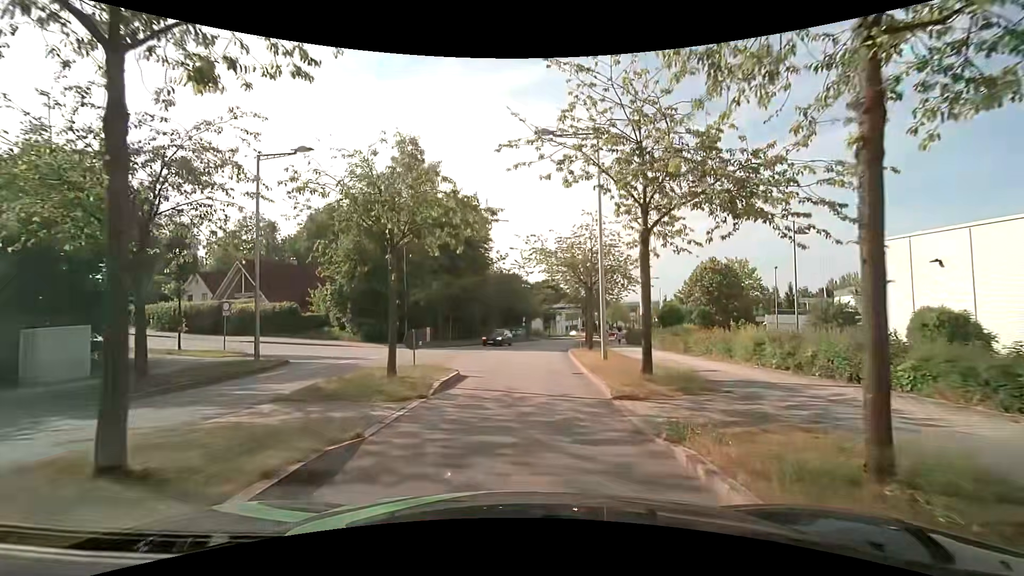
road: residential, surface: asphalt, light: Day
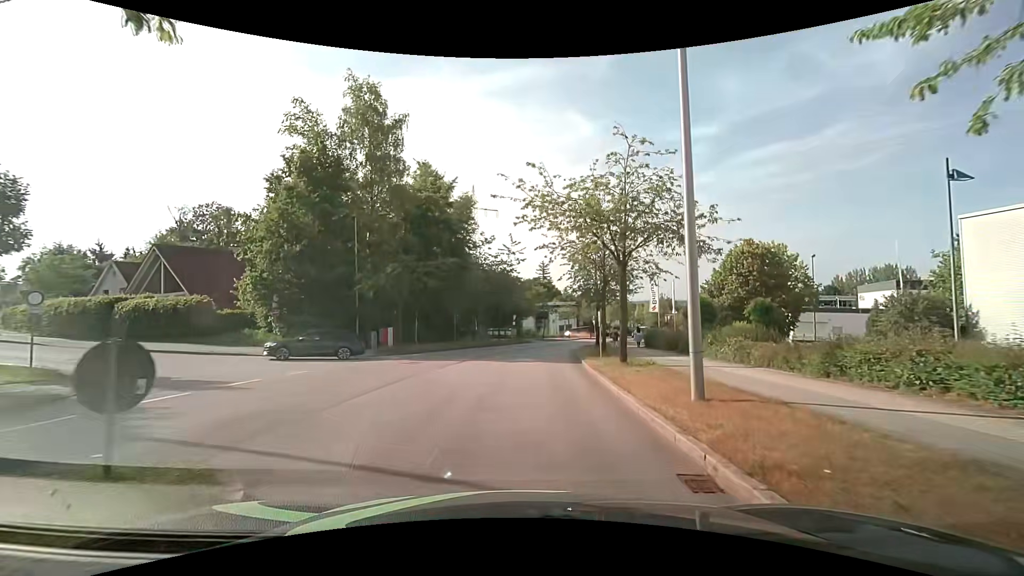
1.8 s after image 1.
(+0.3, +10.9) m; +3°
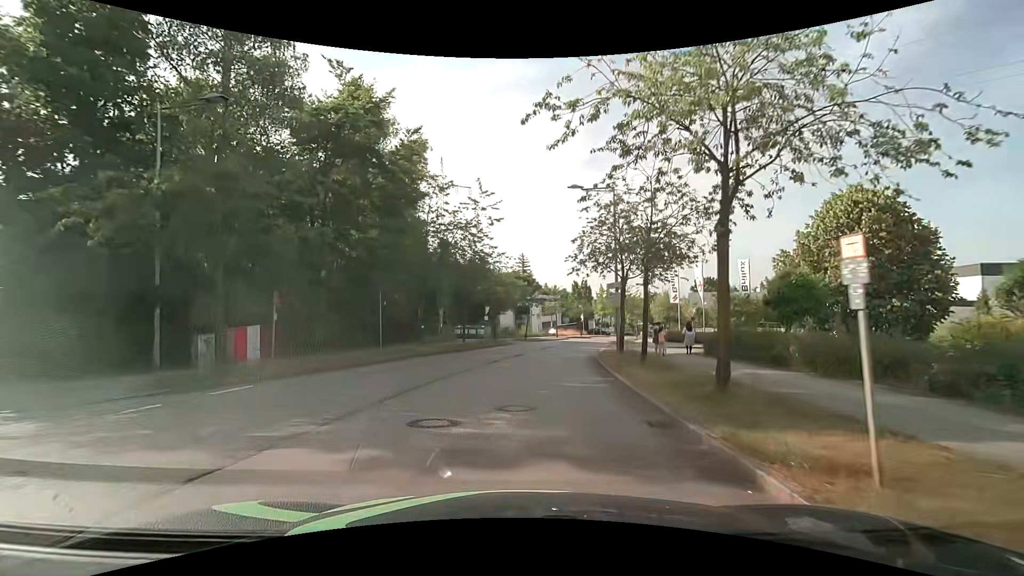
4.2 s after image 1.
(+0.2, +16.7) m; +2°
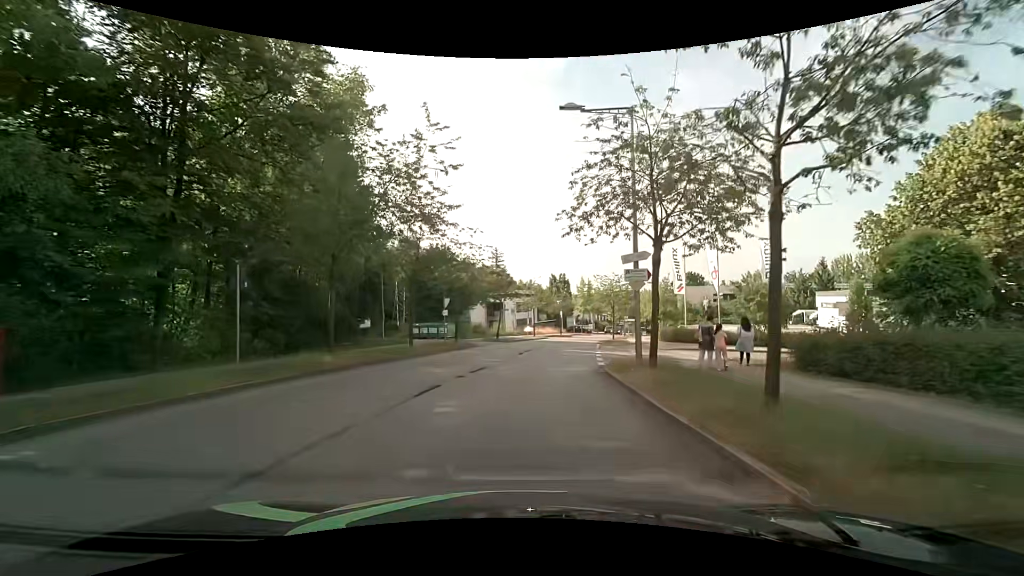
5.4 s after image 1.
(+0.3, +9.9) m; +3°
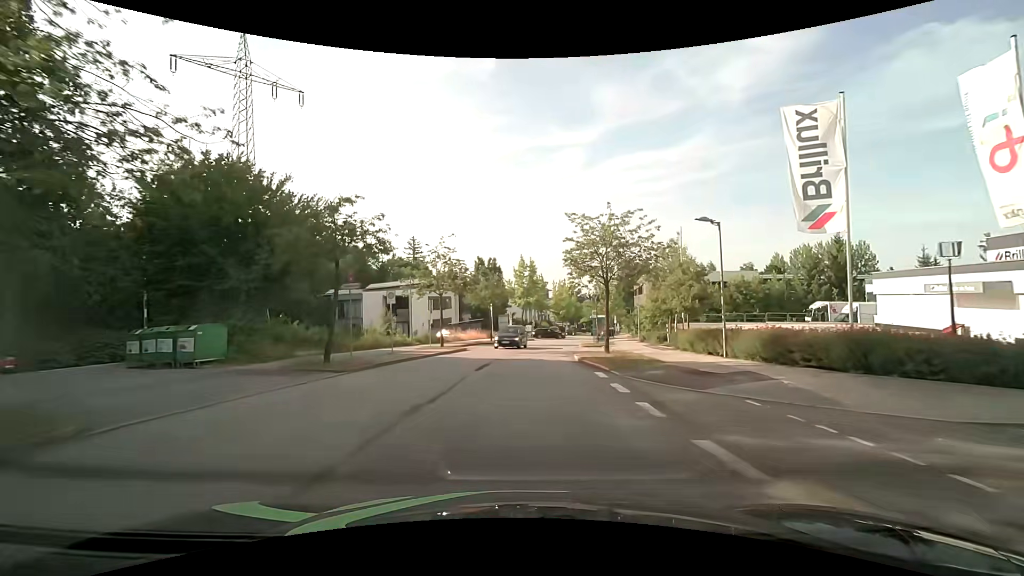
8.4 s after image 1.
(+2.0, +27.6) m; +8°
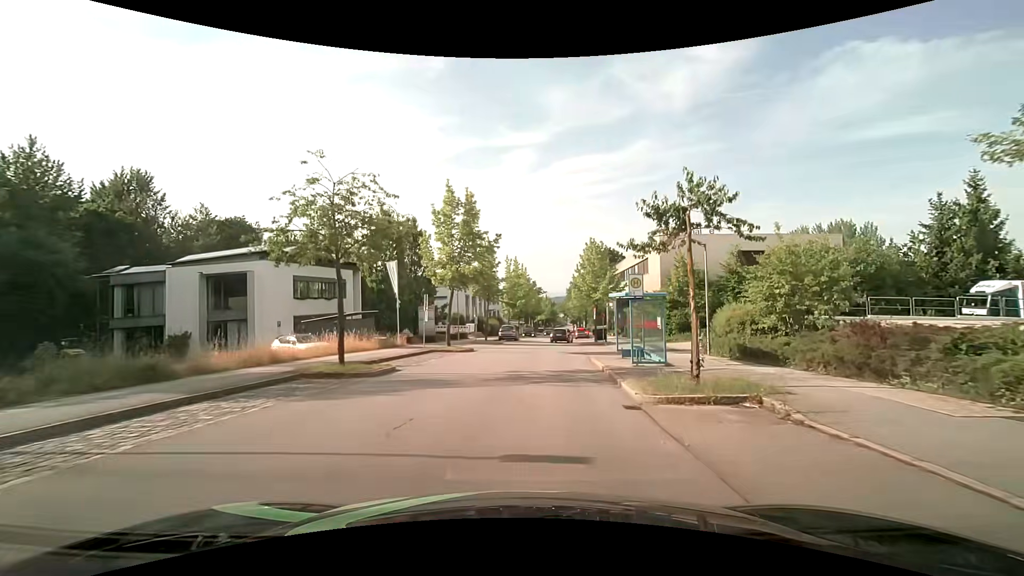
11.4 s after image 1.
(+1.3, +28.9) m; +6°
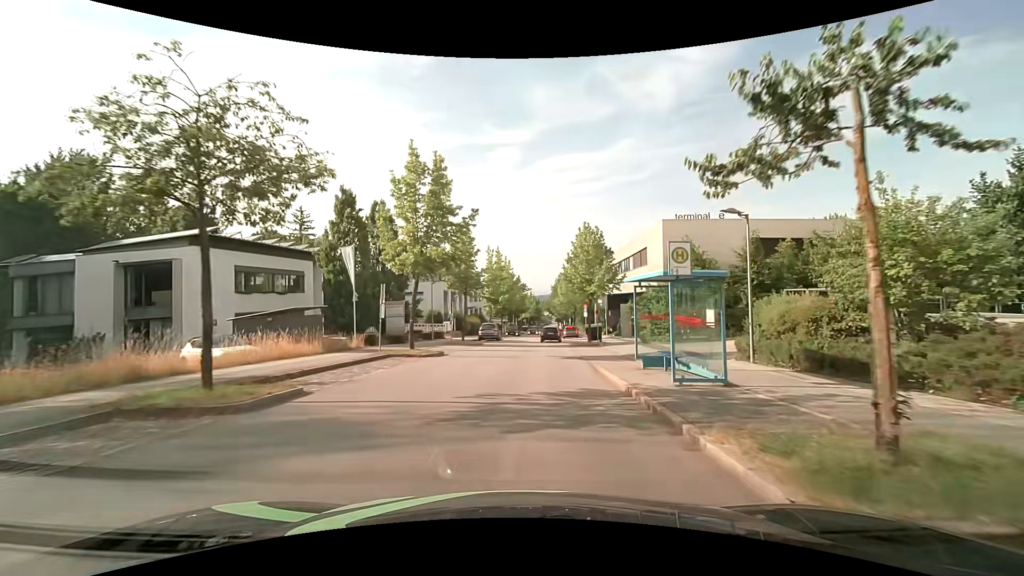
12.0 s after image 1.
(+0.1, +5.8) m; +2°
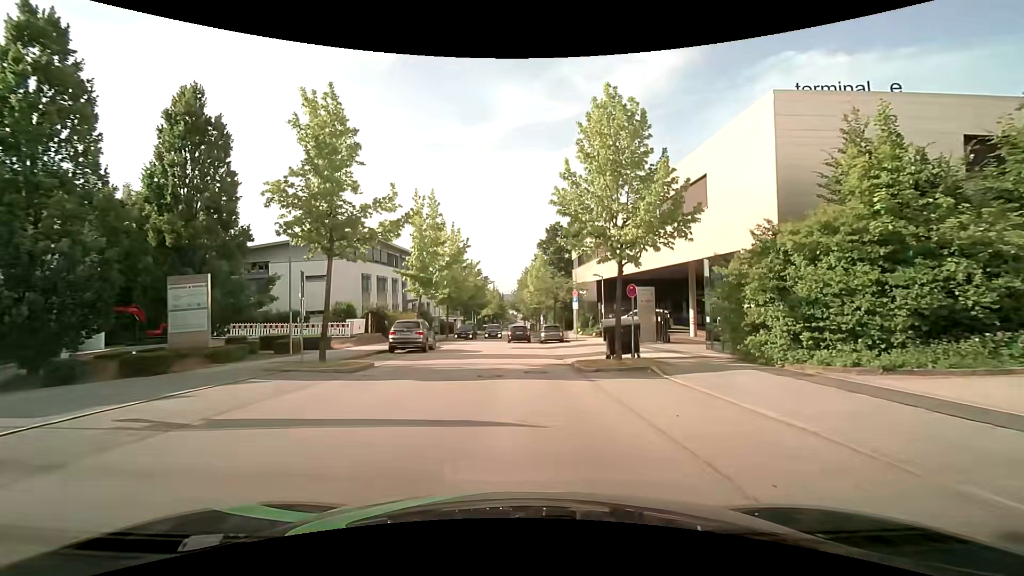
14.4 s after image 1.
(+0.9, +20.9) m; +4°
(0, +10) (0, +20) (0, +30) (0, +40) (0, +50) (0, +60) (0, +70) (0, +80) (0, +90) (0, +100) m
